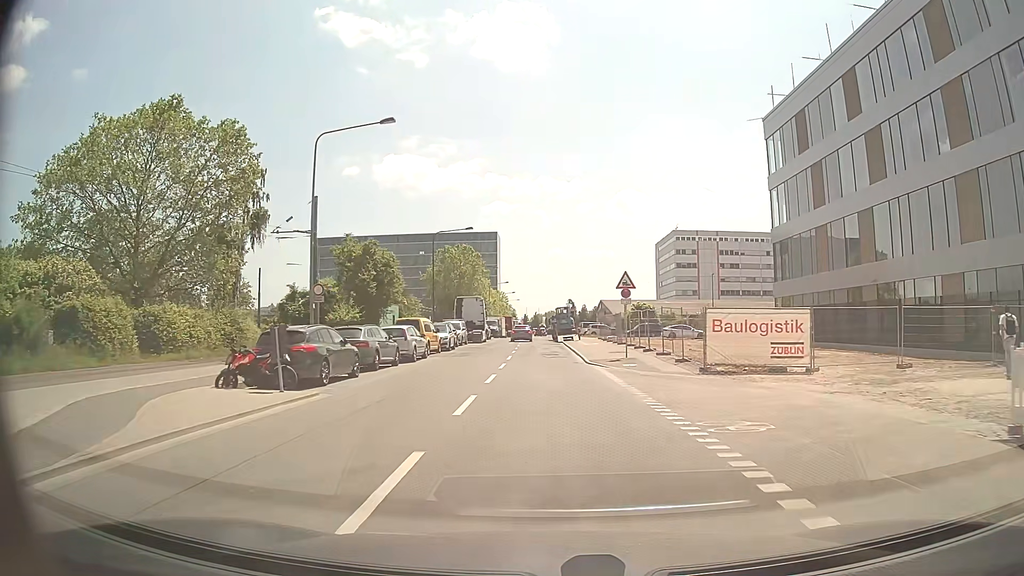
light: Day
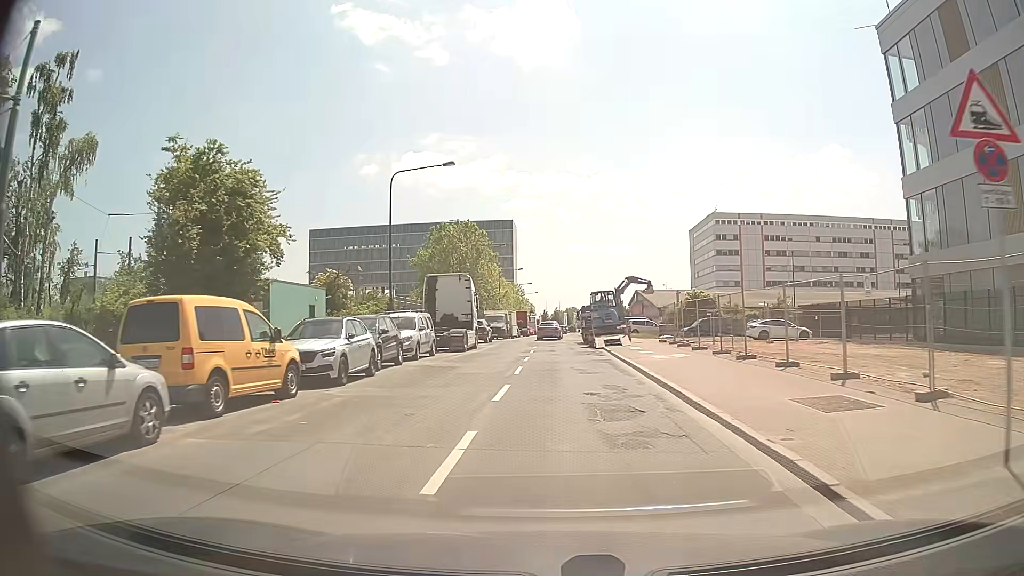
(-0.3, +23.1) m; -2°
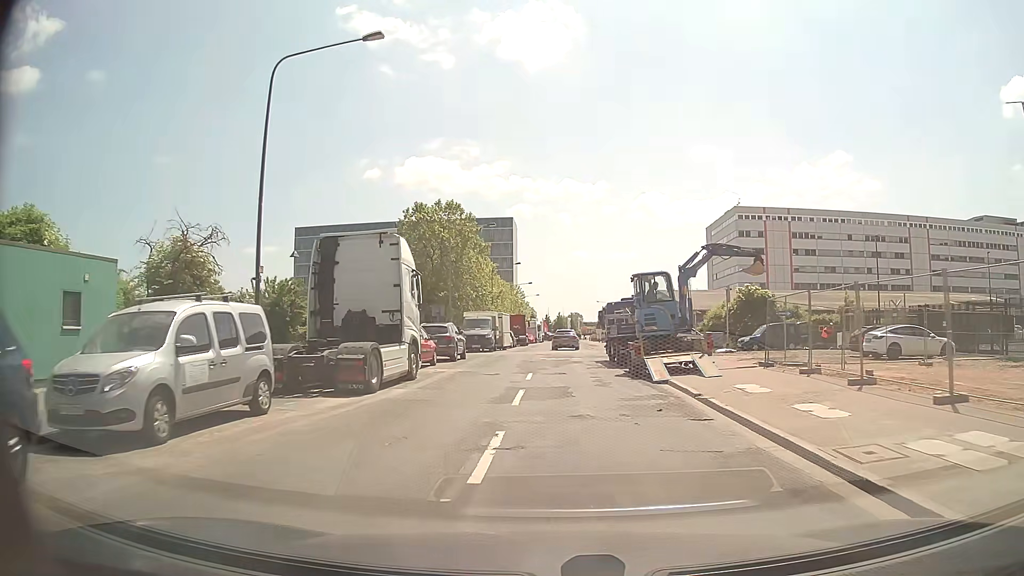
(+0.1, +17.5) m; +1°
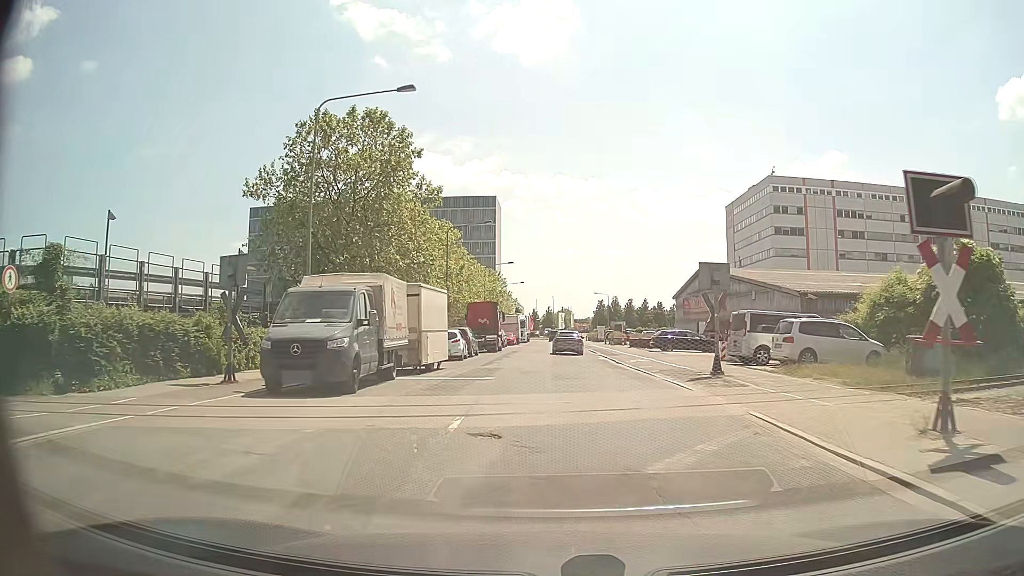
(0.0, +29.1) m; +1°
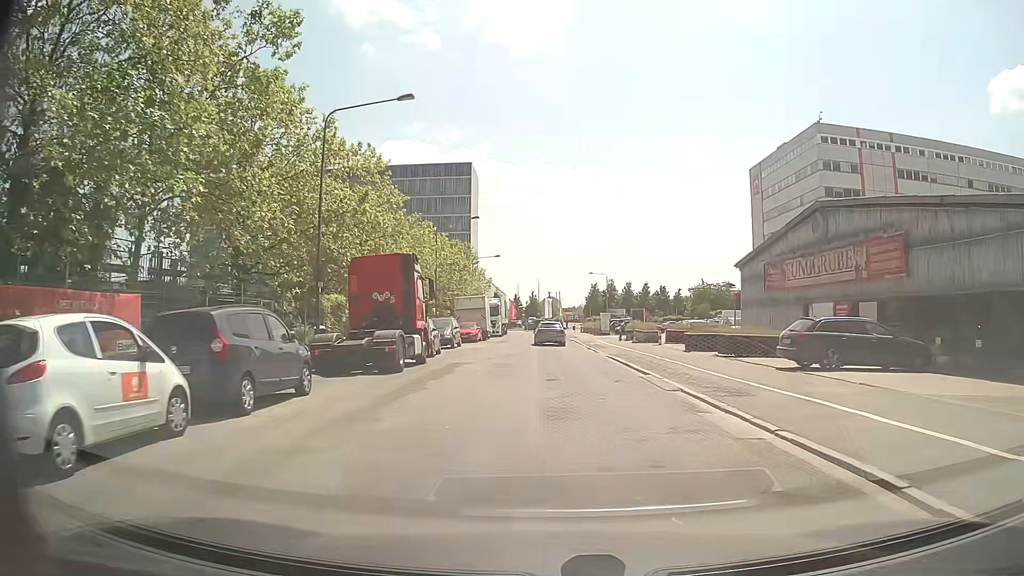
(+0.1, +27.2) m; +1°
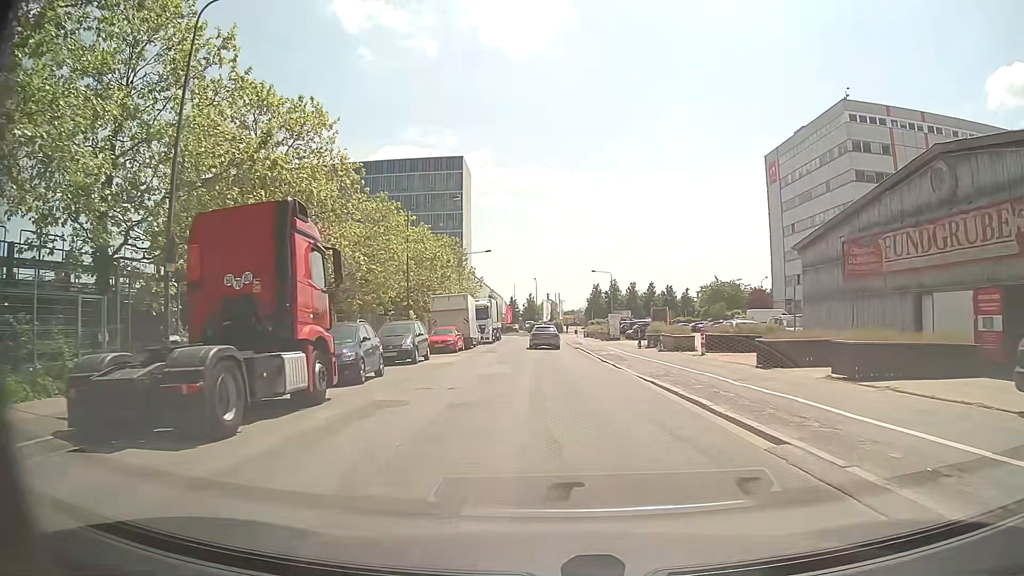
(0.0, +10.5) m; 0°
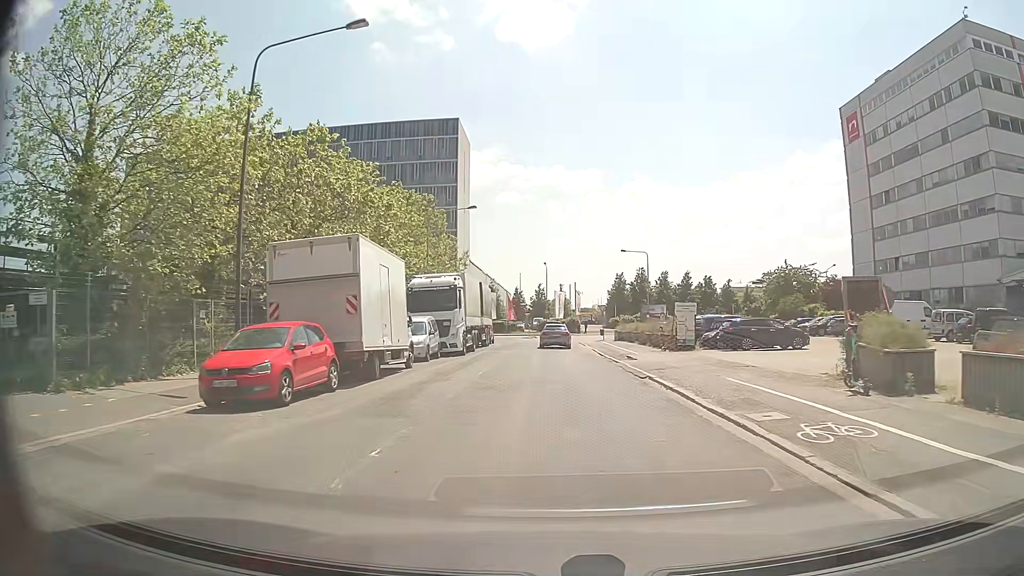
(-0.4, +26.2) m; -1°
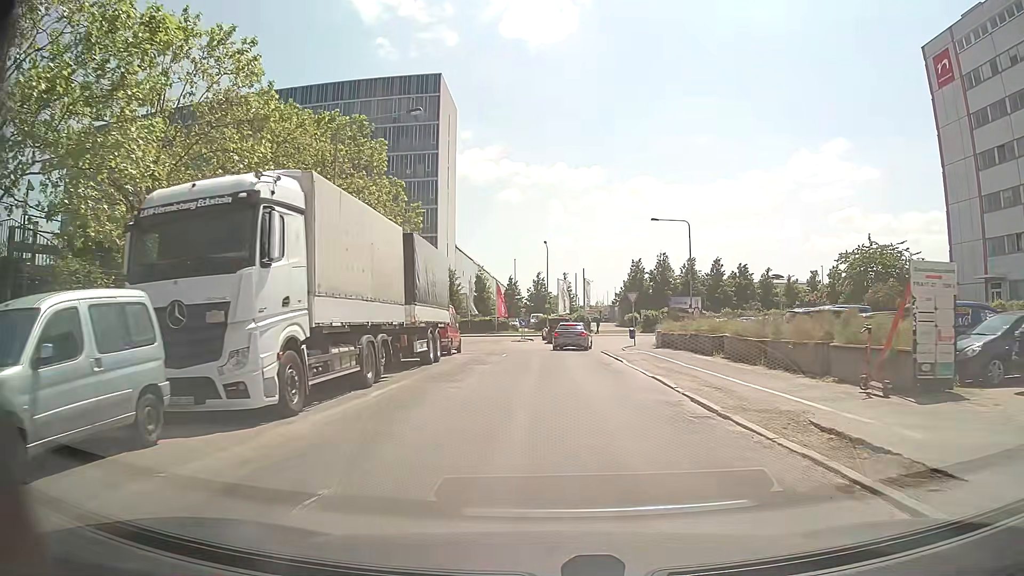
(-0.1, +21.9) m; 0°
